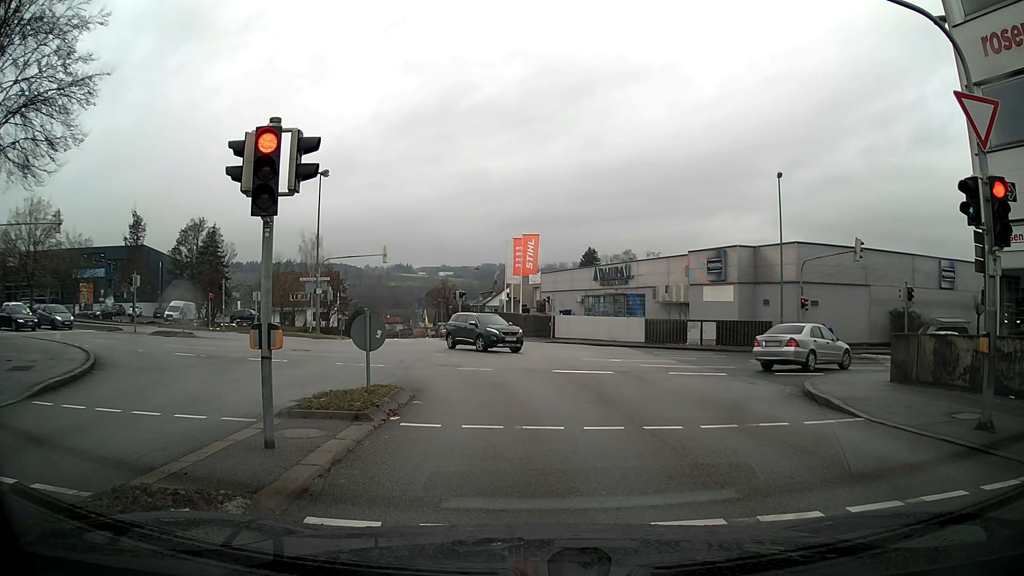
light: Day
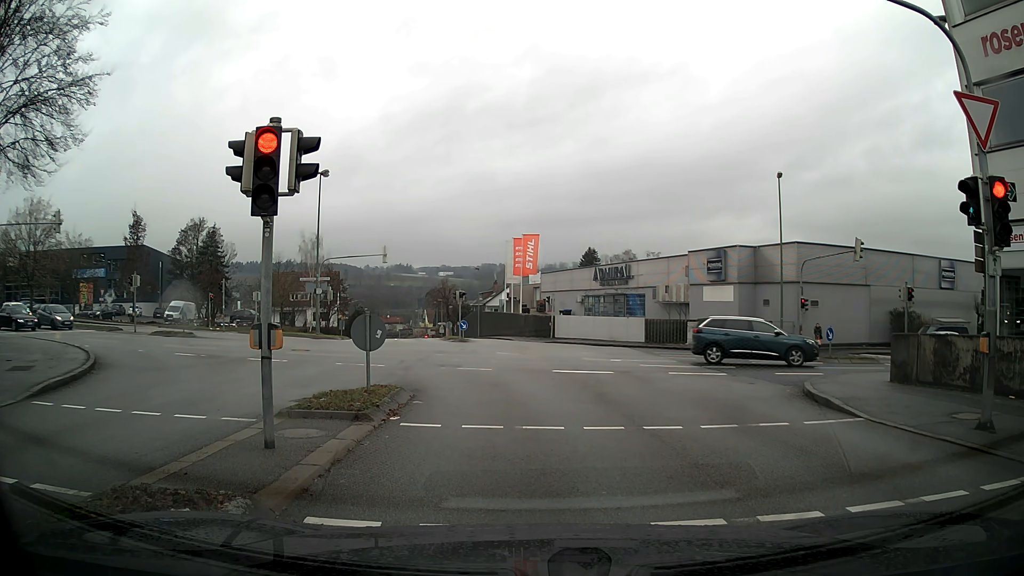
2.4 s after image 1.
(0.0, 0.0) m; 0°
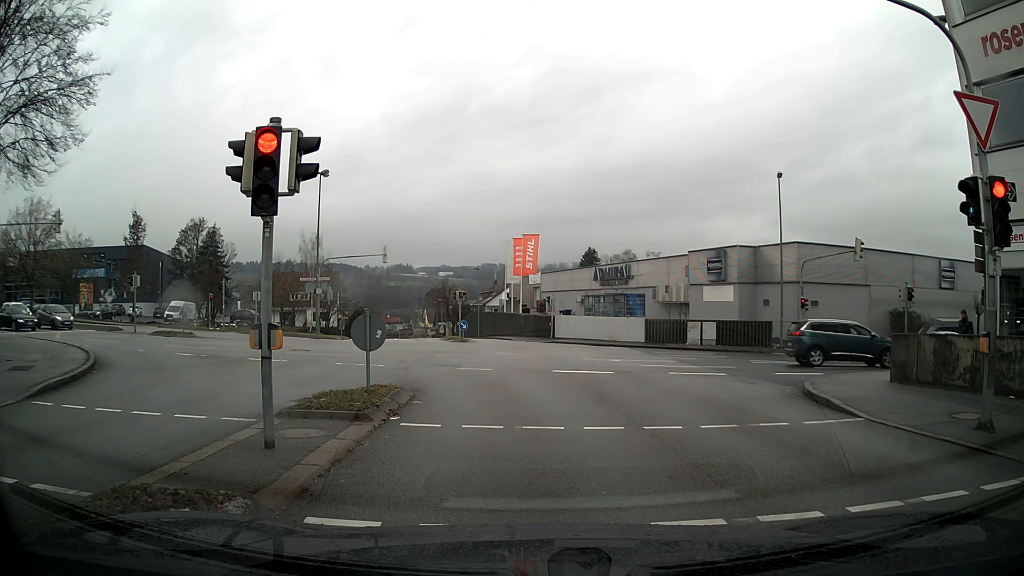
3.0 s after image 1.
(0.0, 0.0) m; 0°
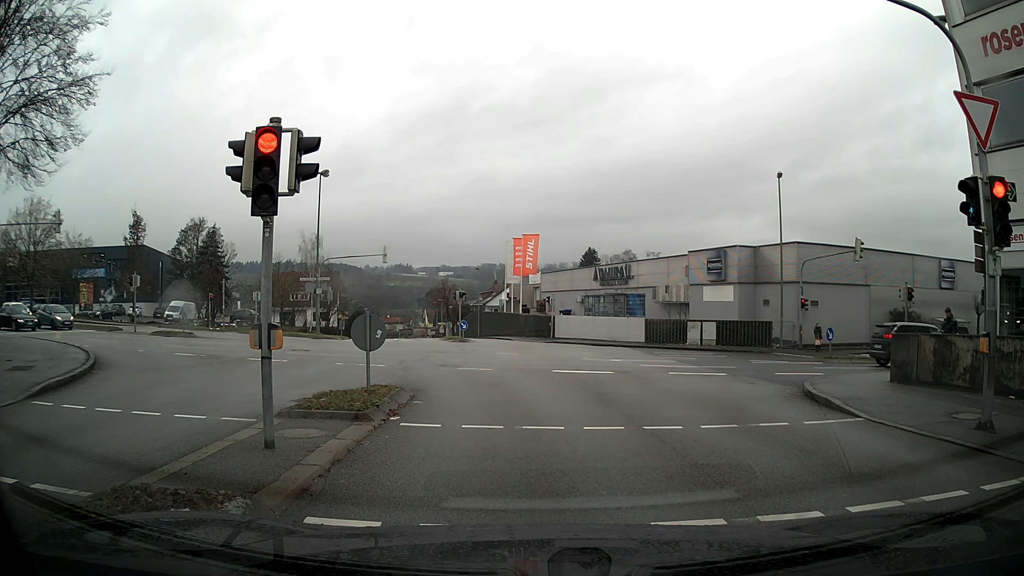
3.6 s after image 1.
(0.0, 0.0) m; 0°
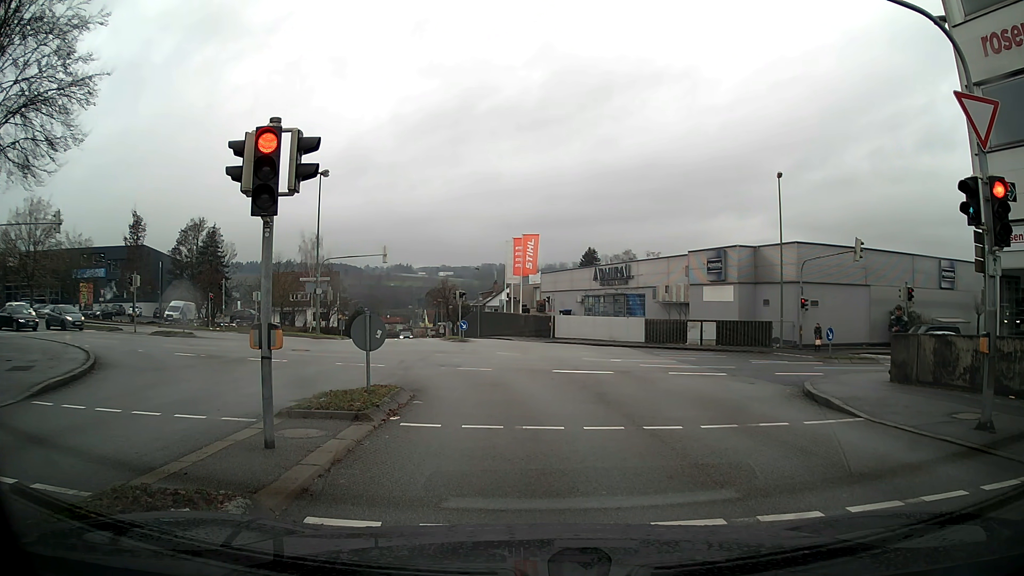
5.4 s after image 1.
(0.0, 0.0) m; 0°
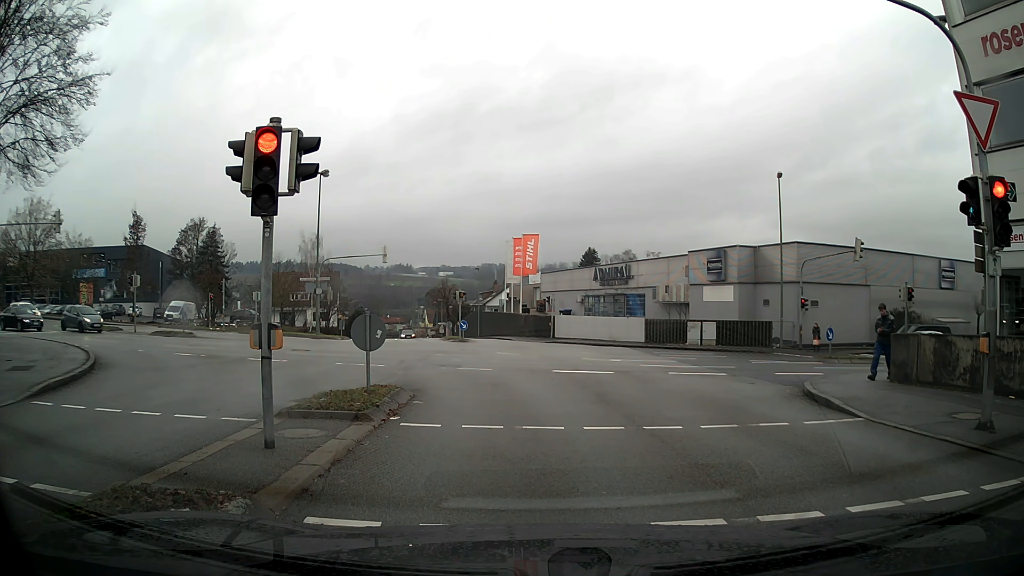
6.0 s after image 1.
(0.0, 0.0) m; 0°
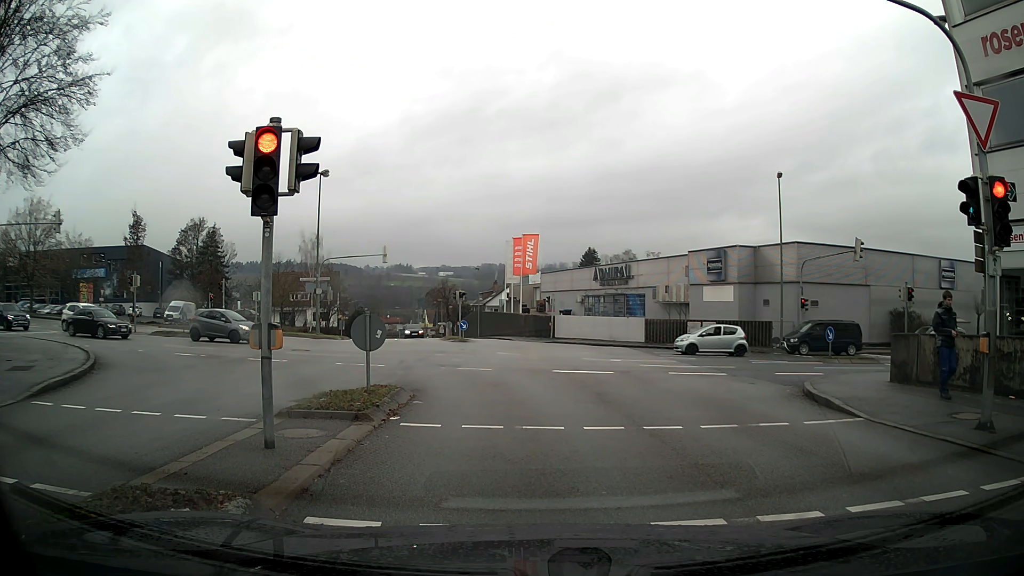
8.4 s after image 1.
(0.0, 0.0) m; 0°
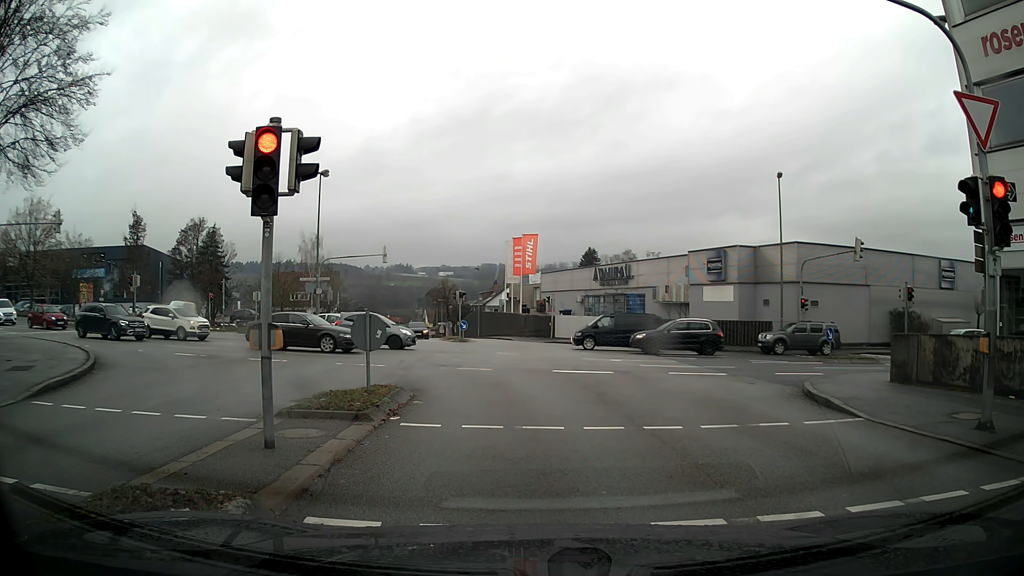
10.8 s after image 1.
(0.0, 0.0) m; 0°
